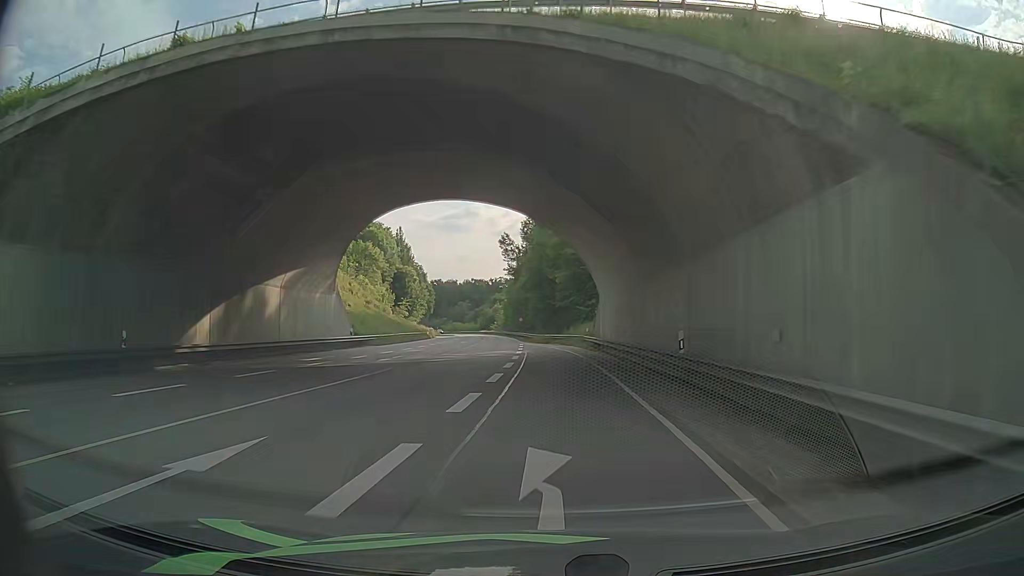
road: primary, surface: asphalt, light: Day
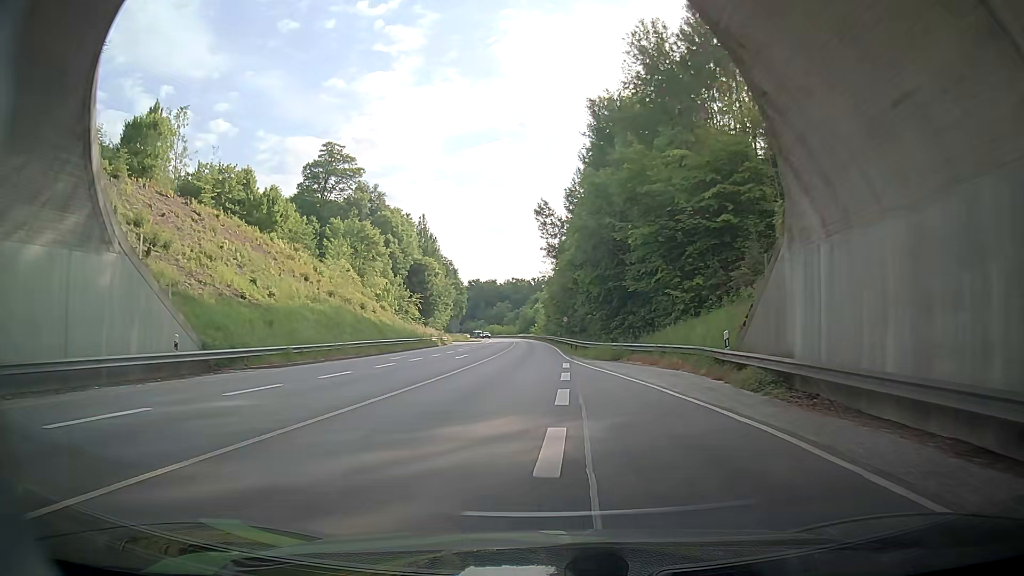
(-1.2, +28.8) m; -3°
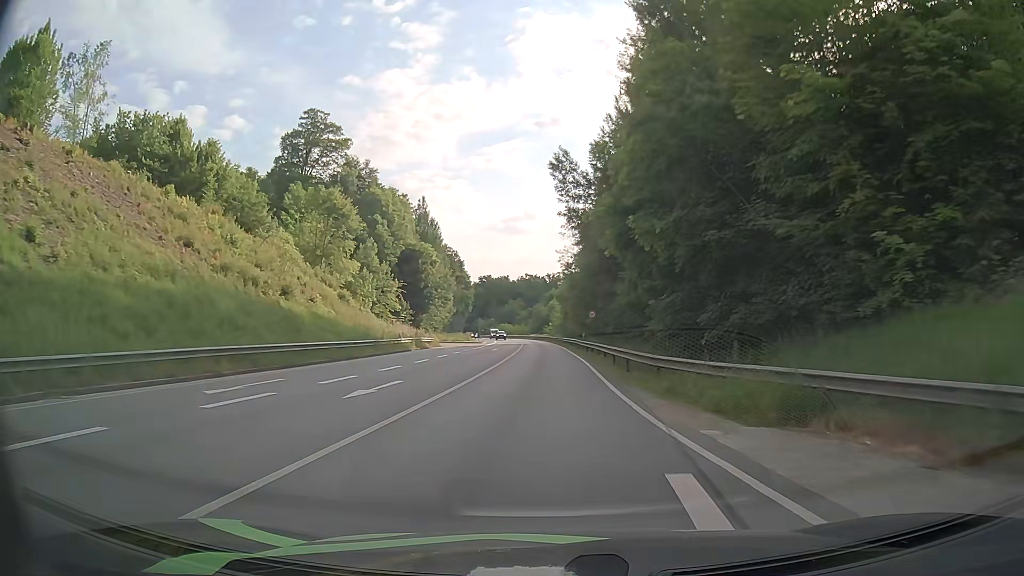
(+0.2, +21.2) m; -2°
(0, +10) (0, +20) (0, +30) (0, +40) (0, +50) (0, +60) (0, +70) (-1, +80) (-1, +90) (-1, +100) m
